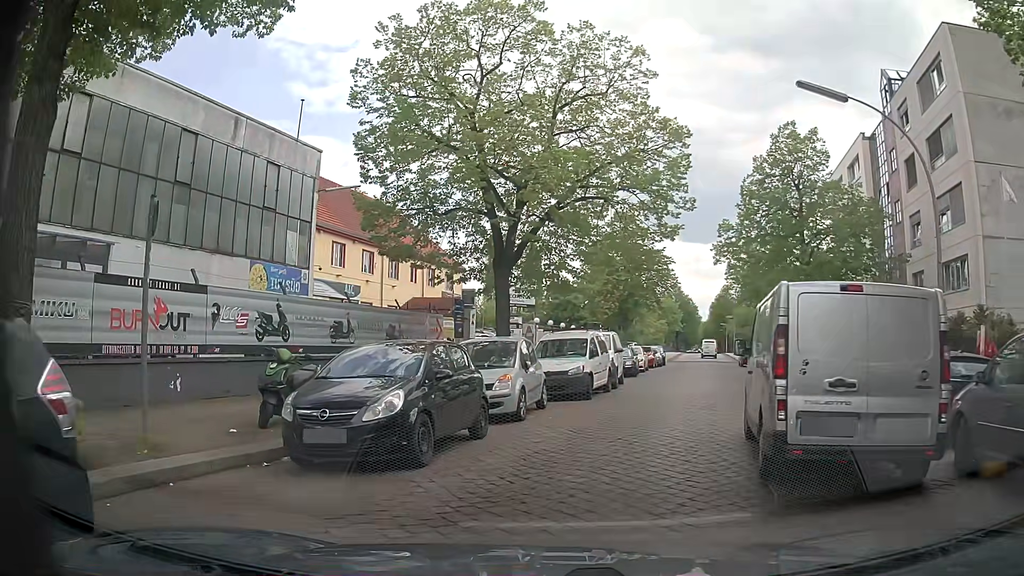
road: unclassified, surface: sett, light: Day
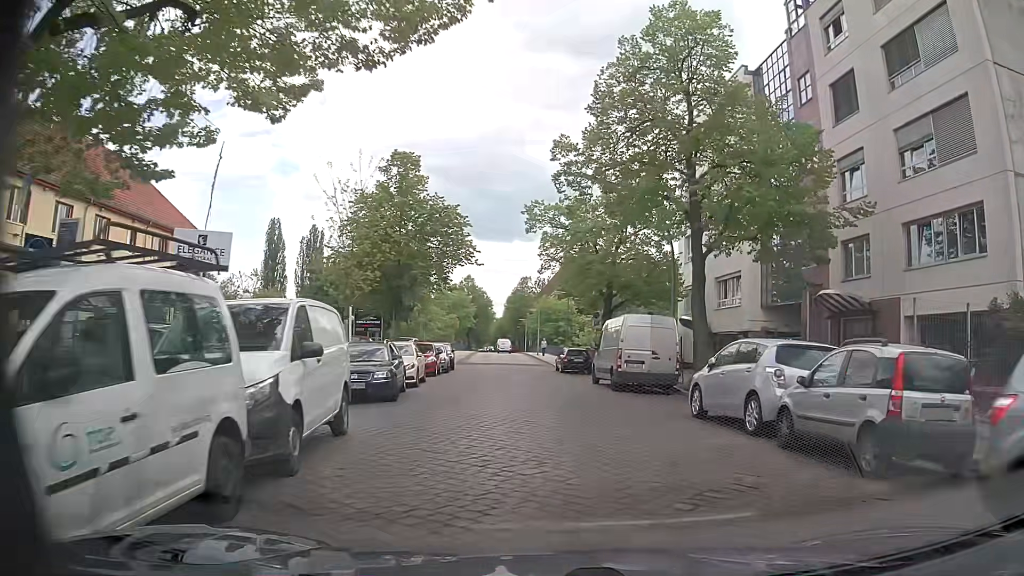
(+2.1, +15.5) m; +18°
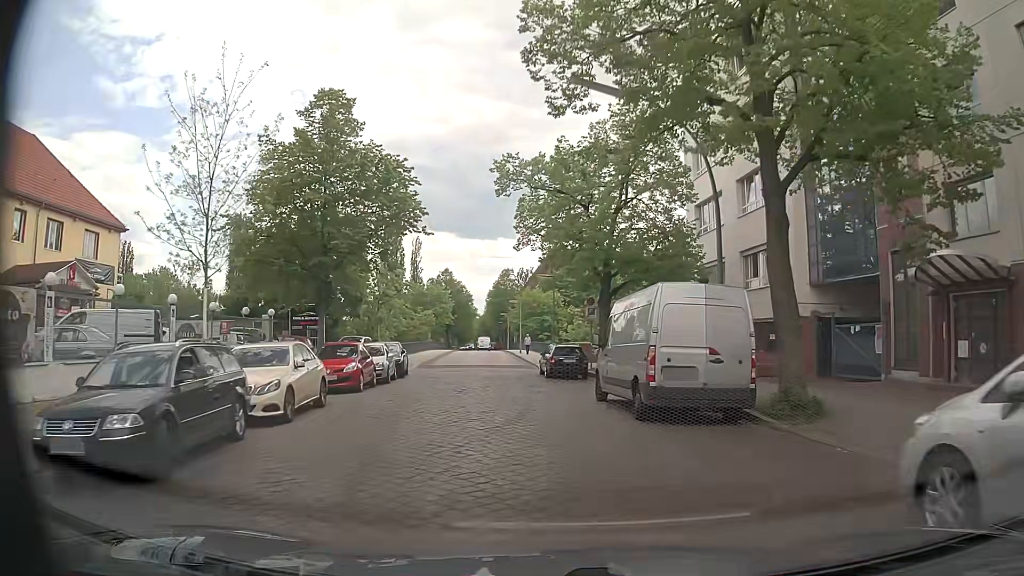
(+0.3, +10.0) m; +2°
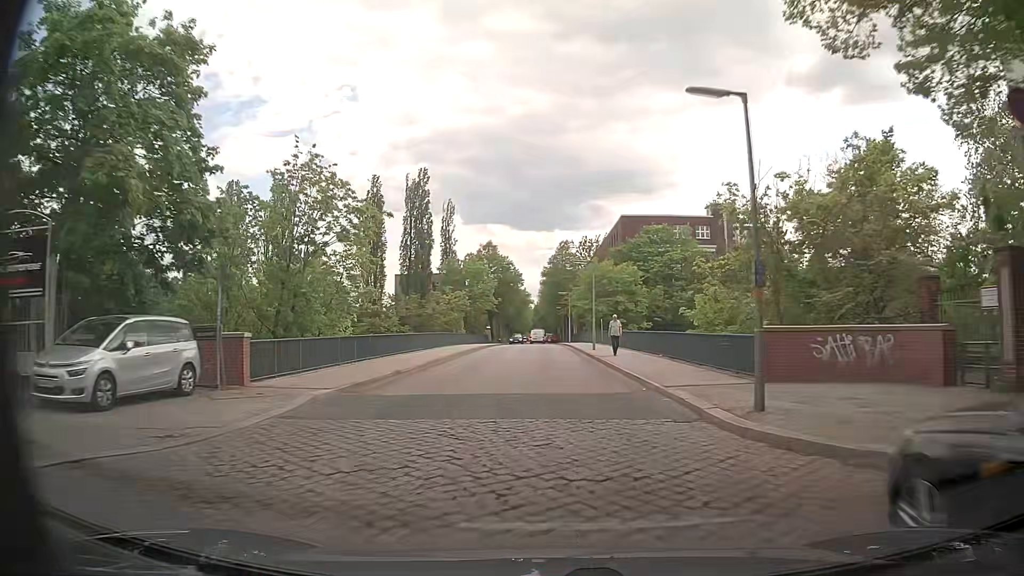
(-2.1, +29.0) m; -6°
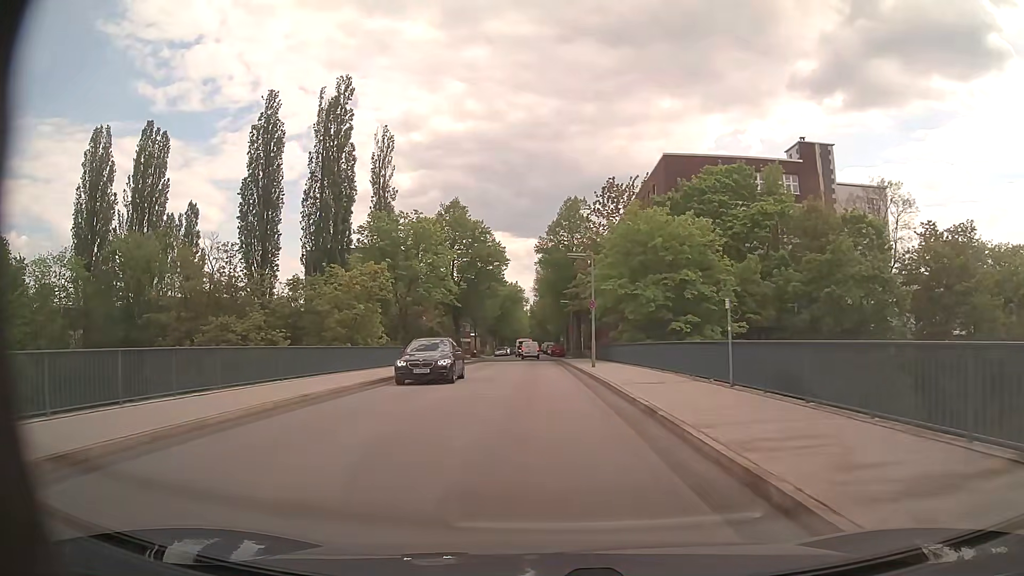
(+0.7, +38.7) m; +1°
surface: asphalt
